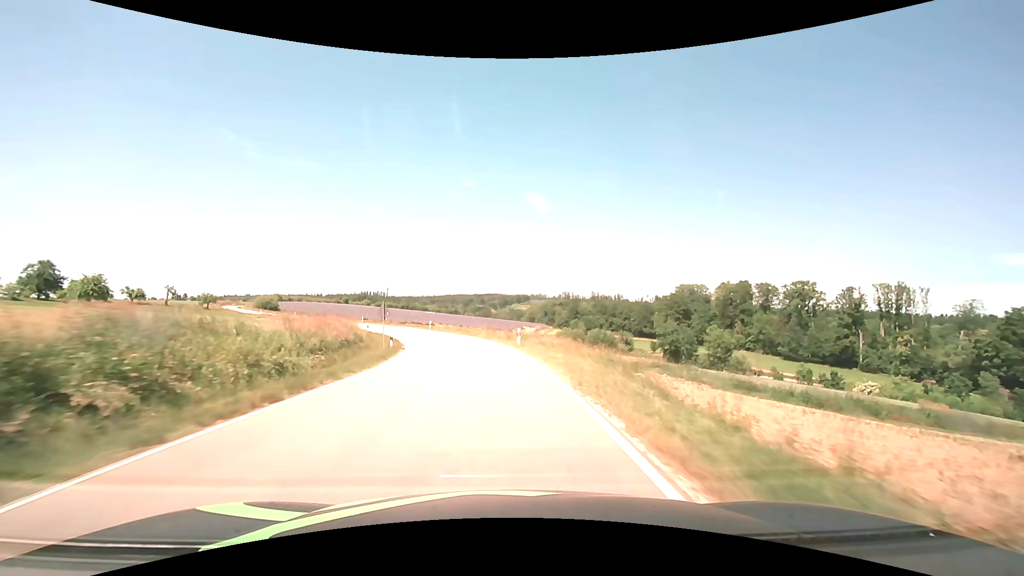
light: Day
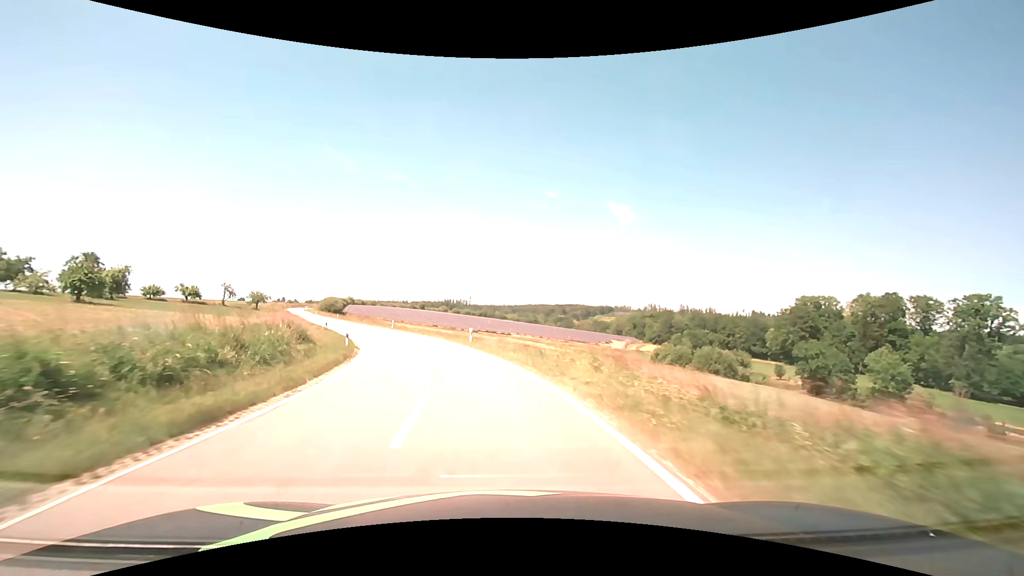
(-1.6, +28.7) m; -9°
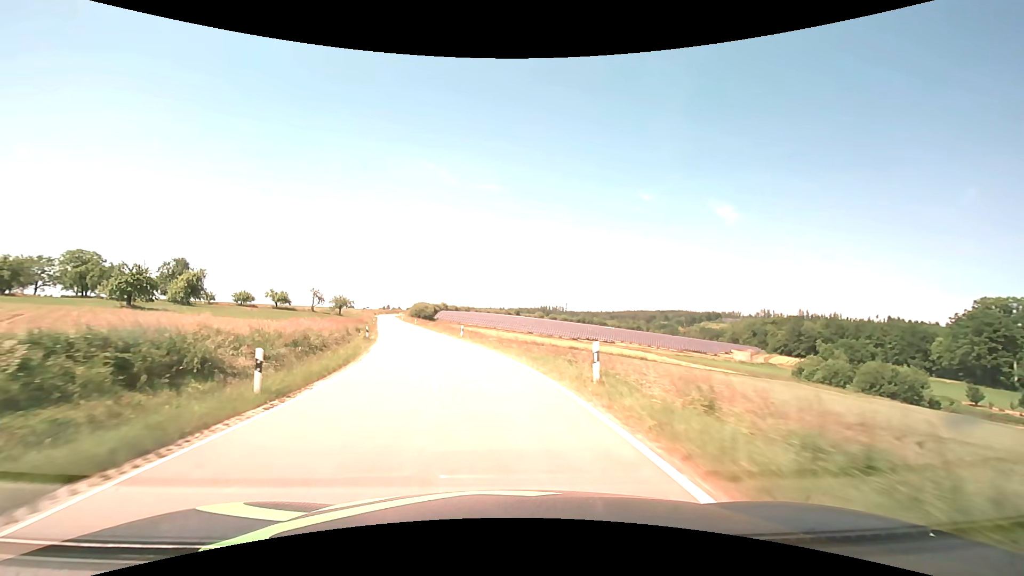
(-1.8, +19.0) m; -11°
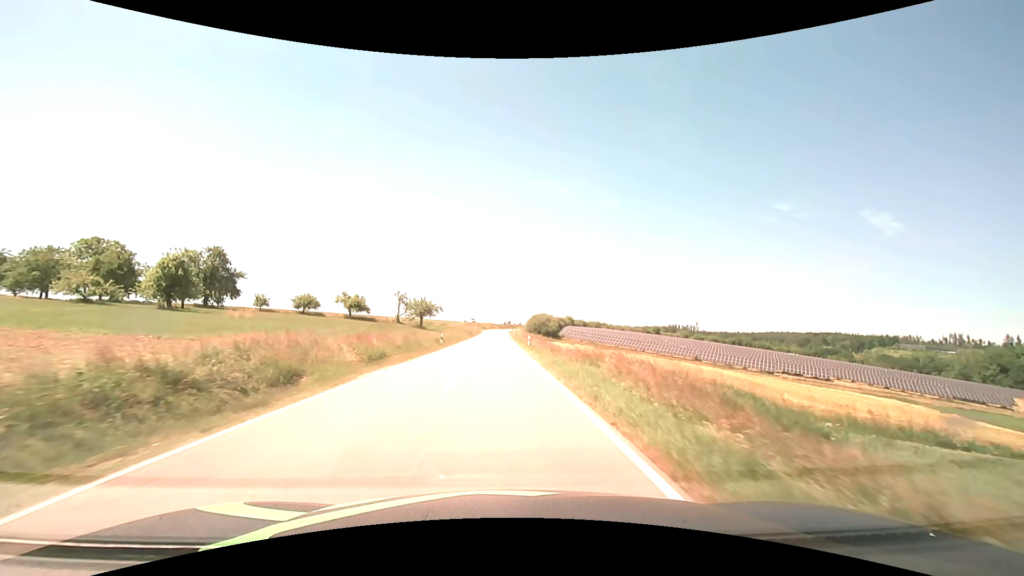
(-8.0, +47.6) m; -14°
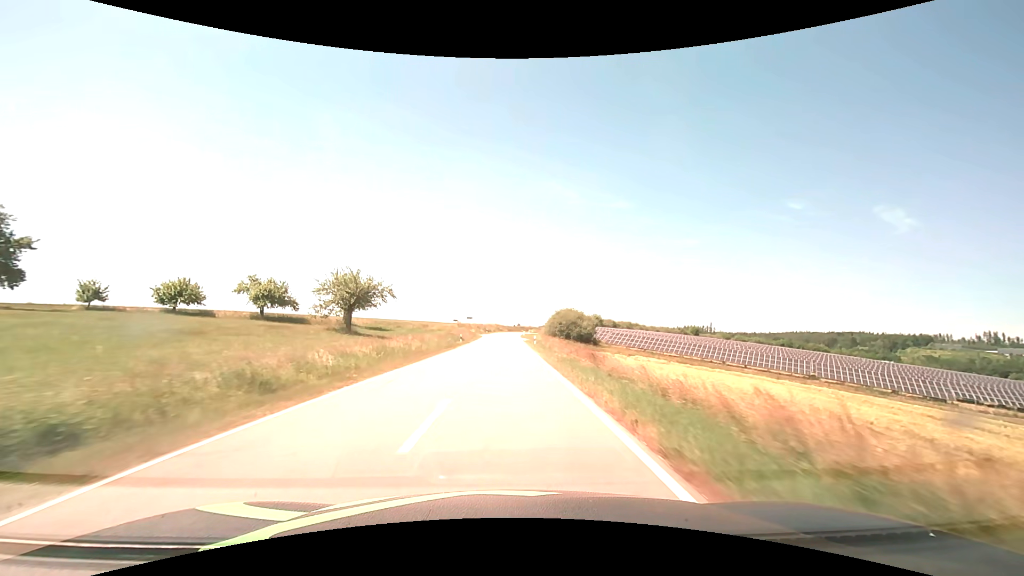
(-0.5, +42.6) m; -1°
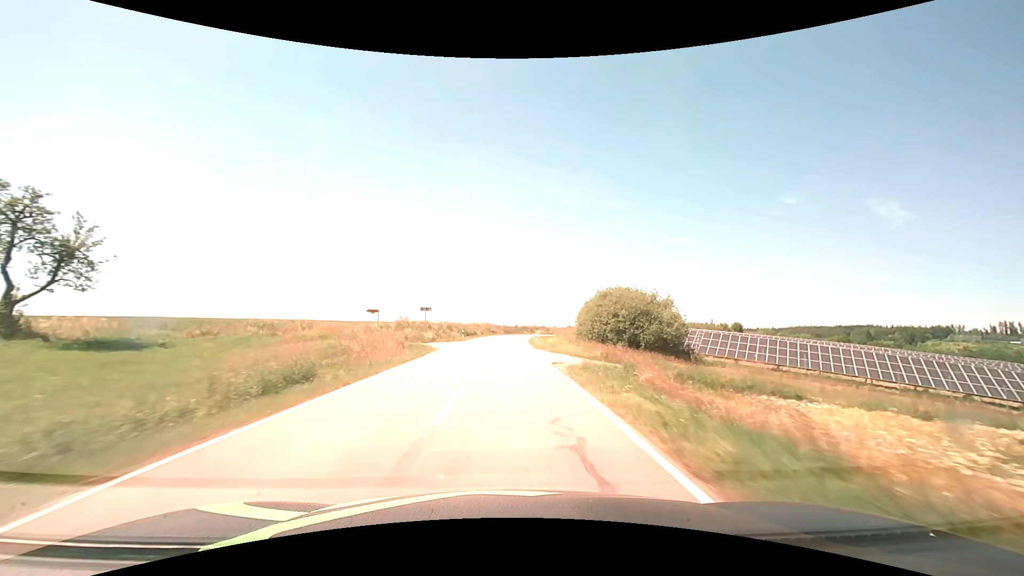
(+0.3, +47.0) m; +1°
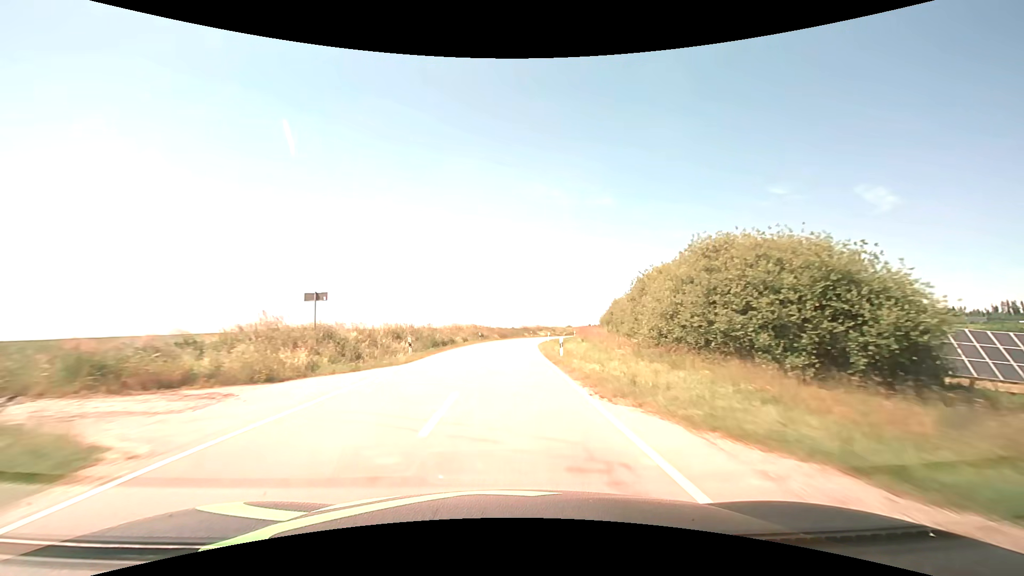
(+0.1, +25.1) m; 0°
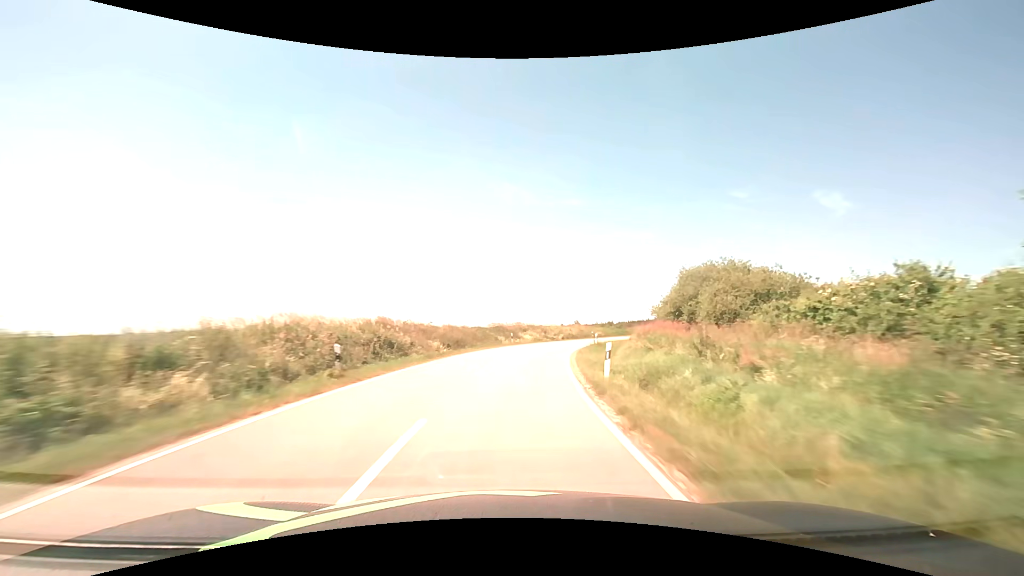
(+0.6, +39.4) m; +3°
(0, +10) (+1, +20) (+2, +30) (+4, +40) (+7, +49) (+11, +59) (+15, +68) (+20, +76) (+25, +85) (+31, +93) m
